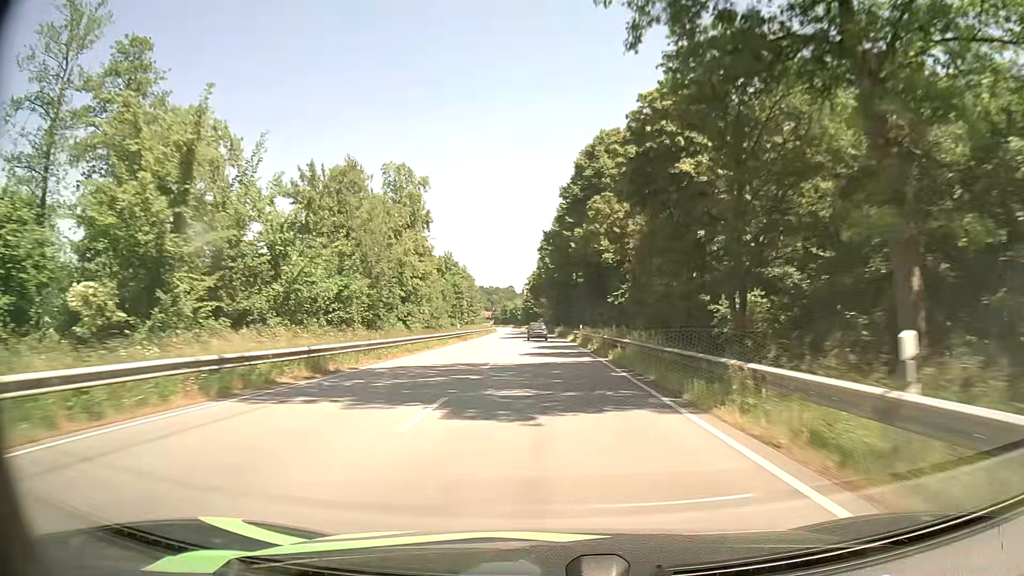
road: primary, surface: asphalt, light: Day
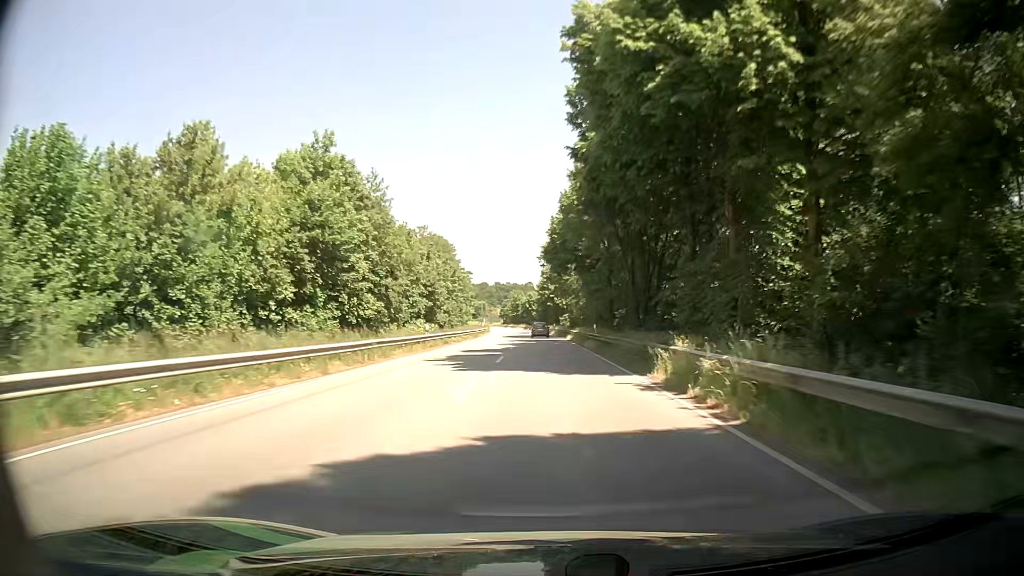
(-1.2, +69.1) m; -1°
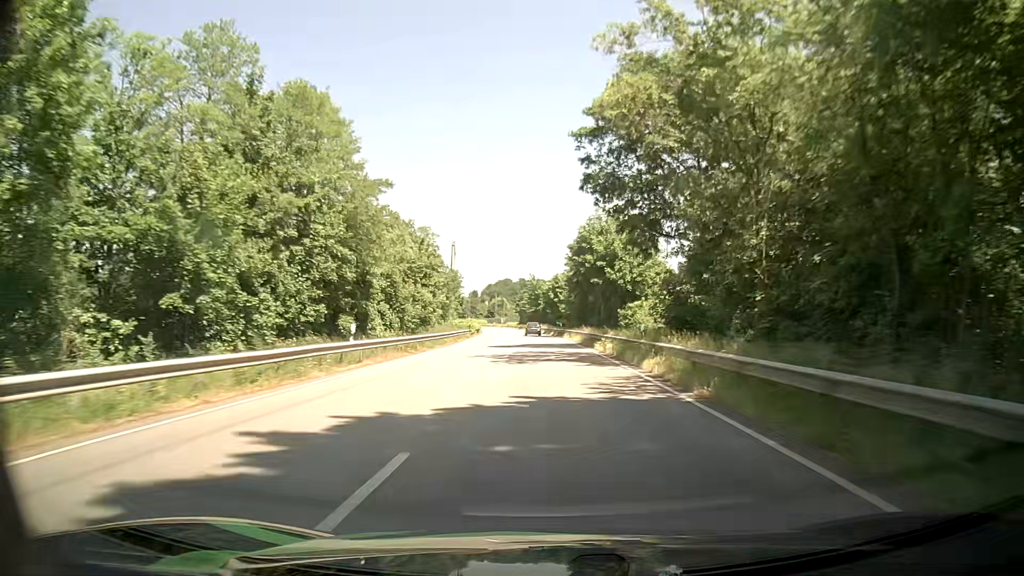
(-1.8, +69.0) m; -3°
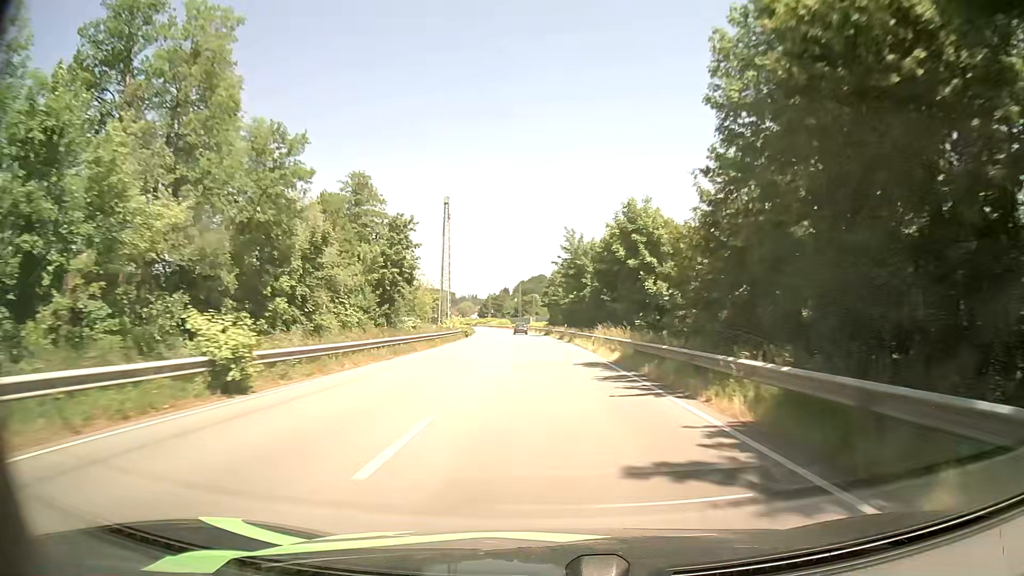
(-1.6, +69.5) m; -3°
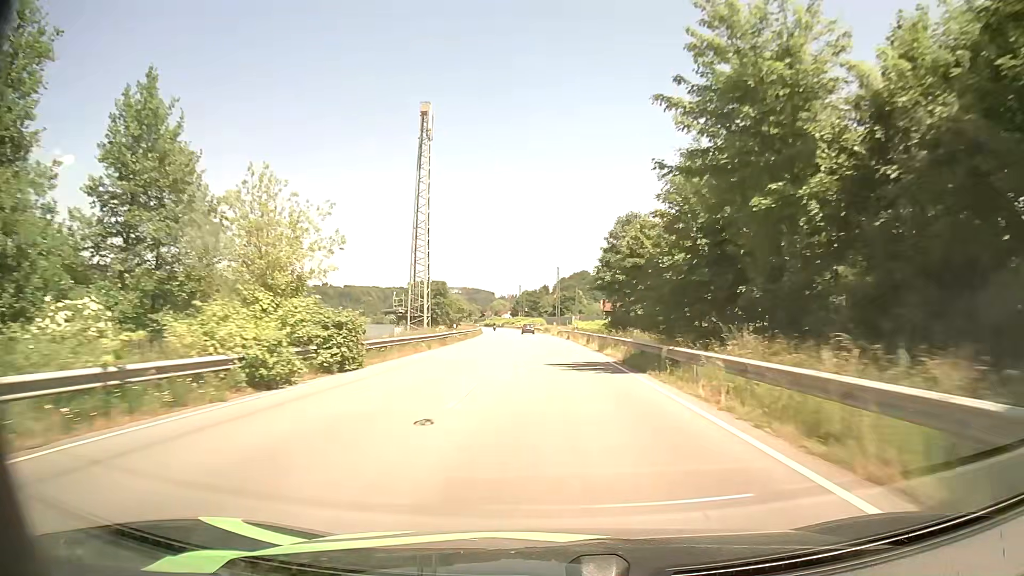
(-1.5, +55.4) m; -3°
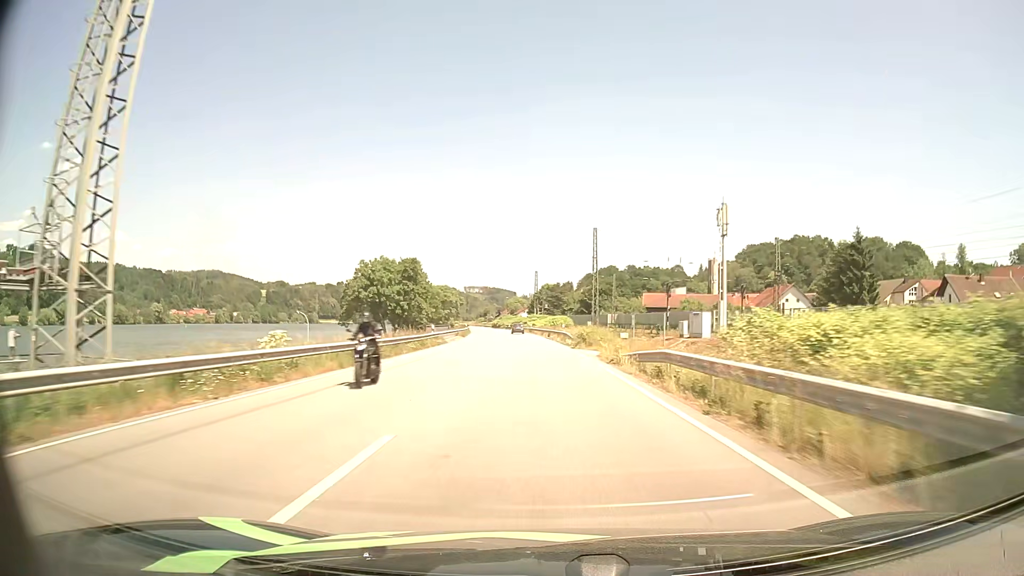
(-1.4, +55.0) m; -2°
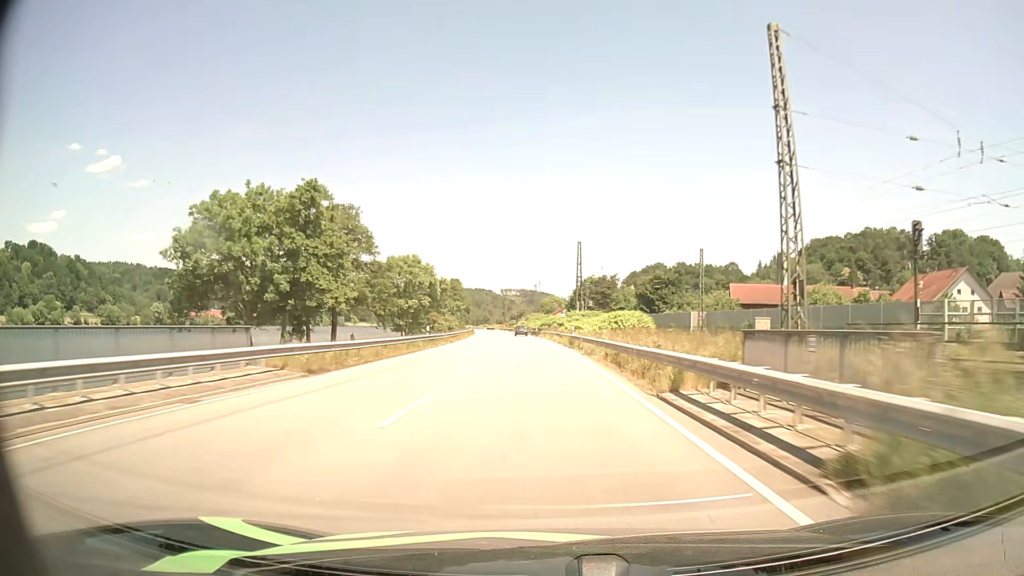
(-1.7, +55.4) m; -3°
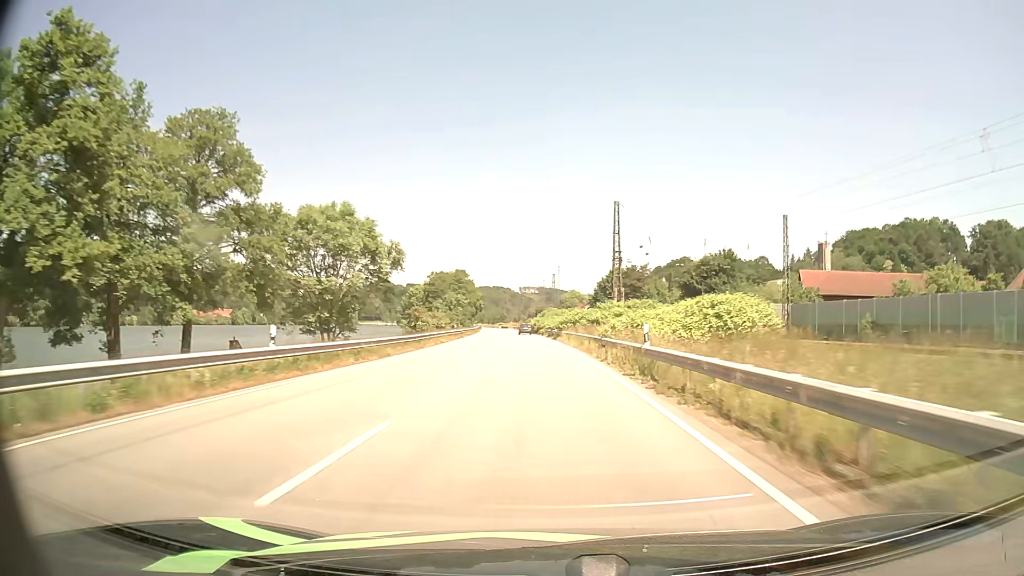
(-0.3, +28.3) m; -1°
(0, +10) (0, +20) (0, +30) (-1, +40) (-1, +50) (-2, +60) (-2, +70) (-3, +80) (-4, +90) (-4, +100) m
